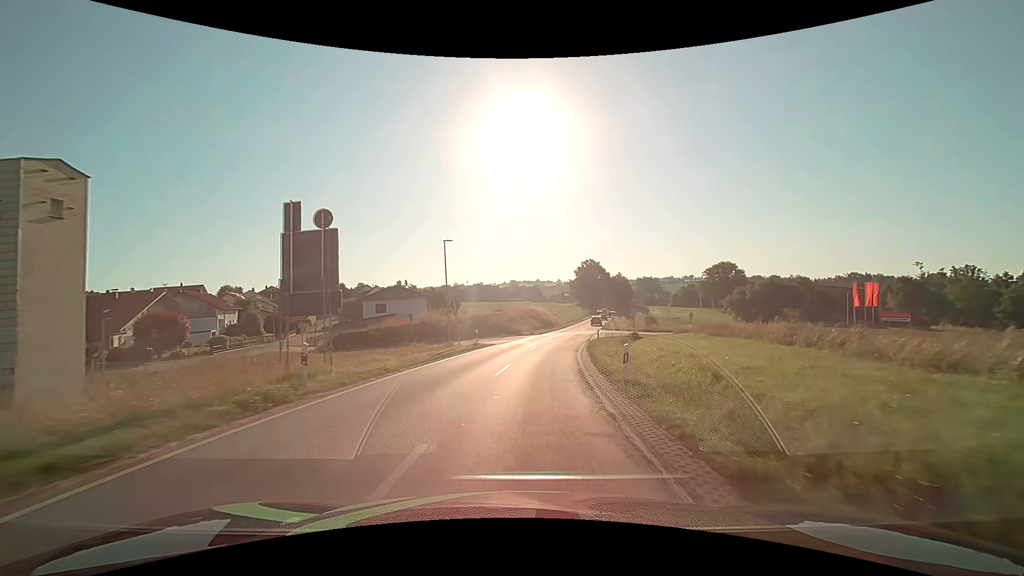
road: secondary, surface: asphalt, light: Day
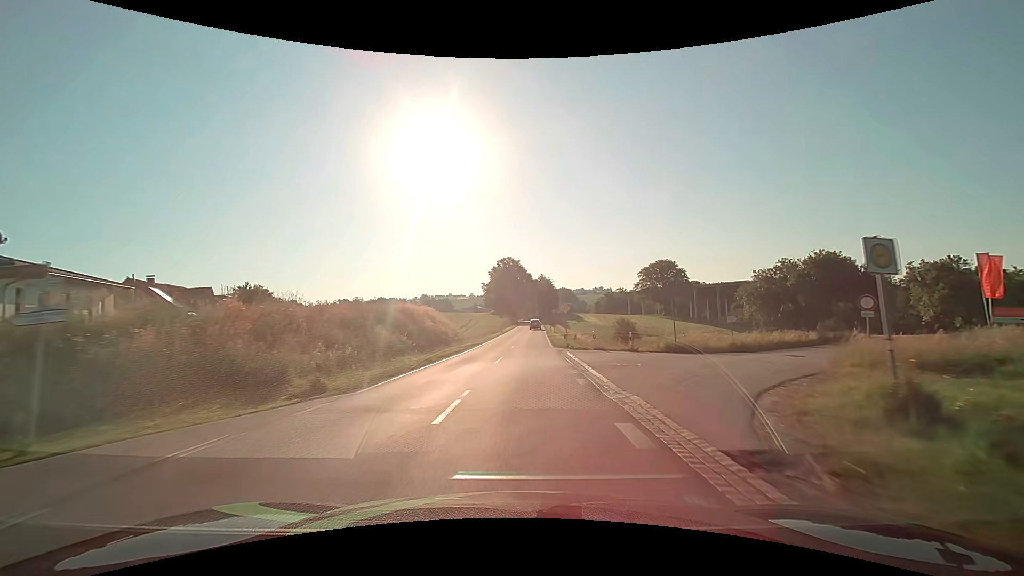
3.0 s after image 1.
(+4.1, +43.5) m; +10°
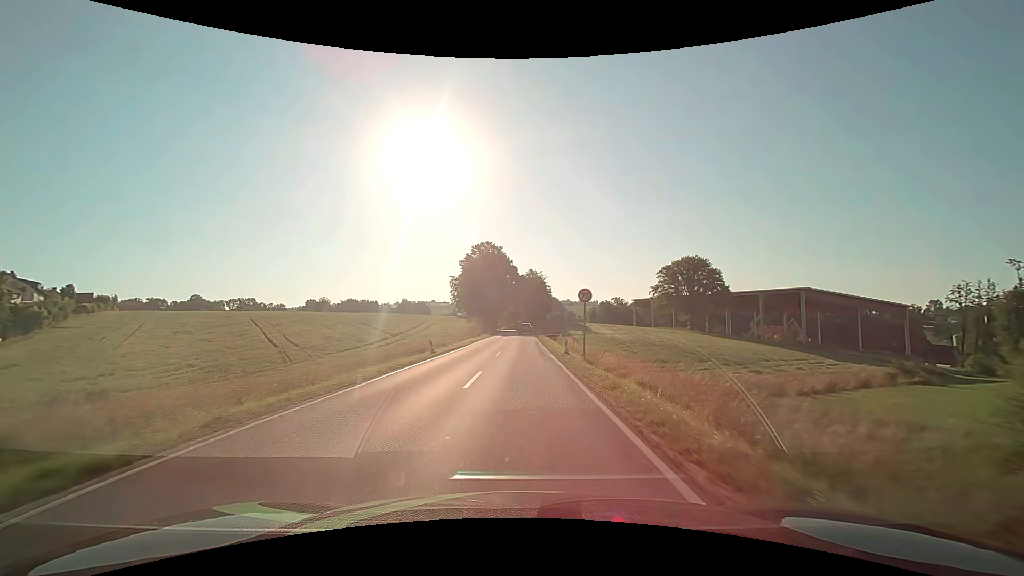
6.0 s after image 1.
(+1.2, +45.6) m; +2°
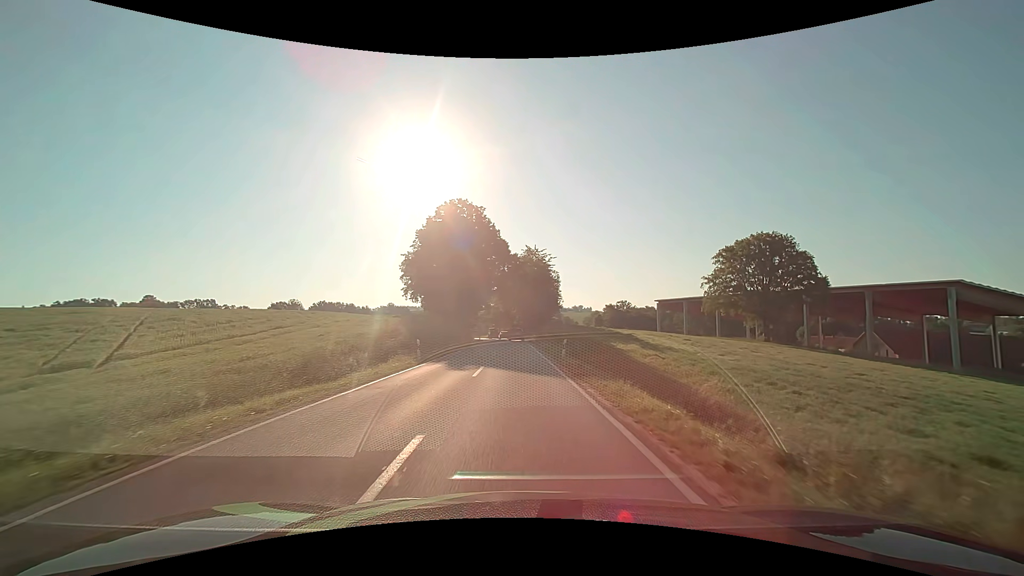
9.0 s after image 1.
(+0.3, +46.2) m; +1°
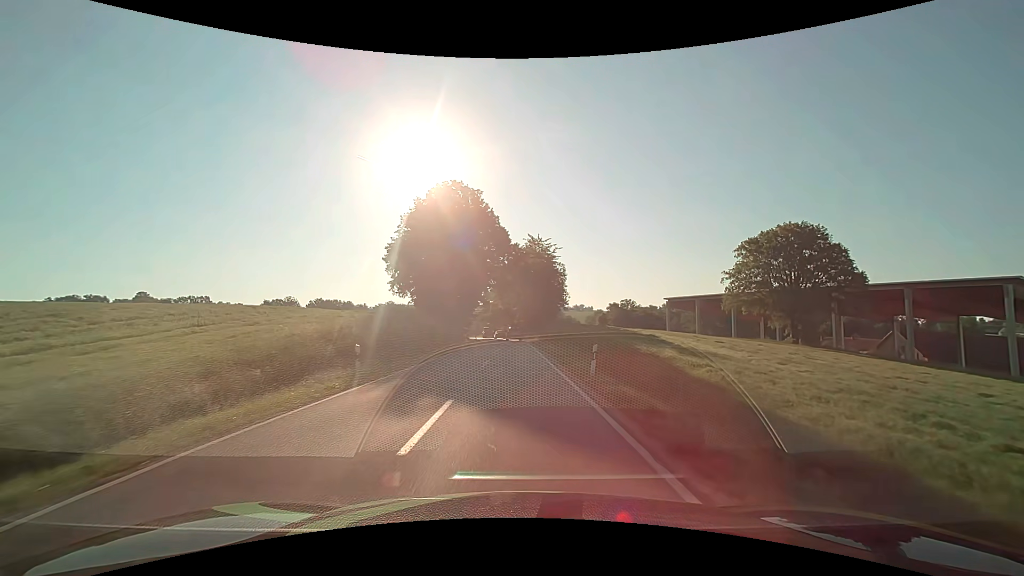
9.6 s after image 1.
(0.0, +9.2) m; 0°
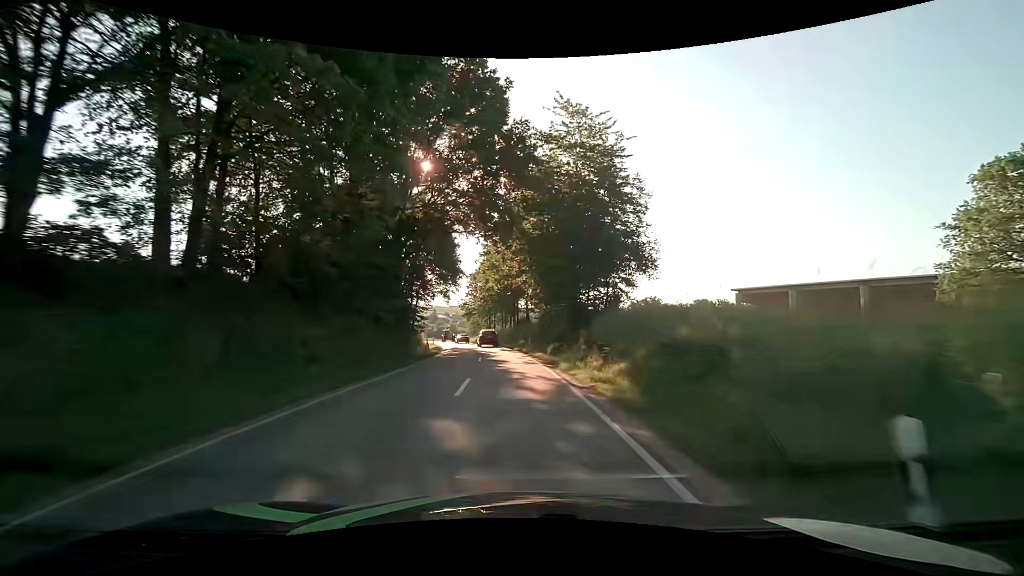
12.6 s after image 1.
(-0.3, +44.8) m; 0°
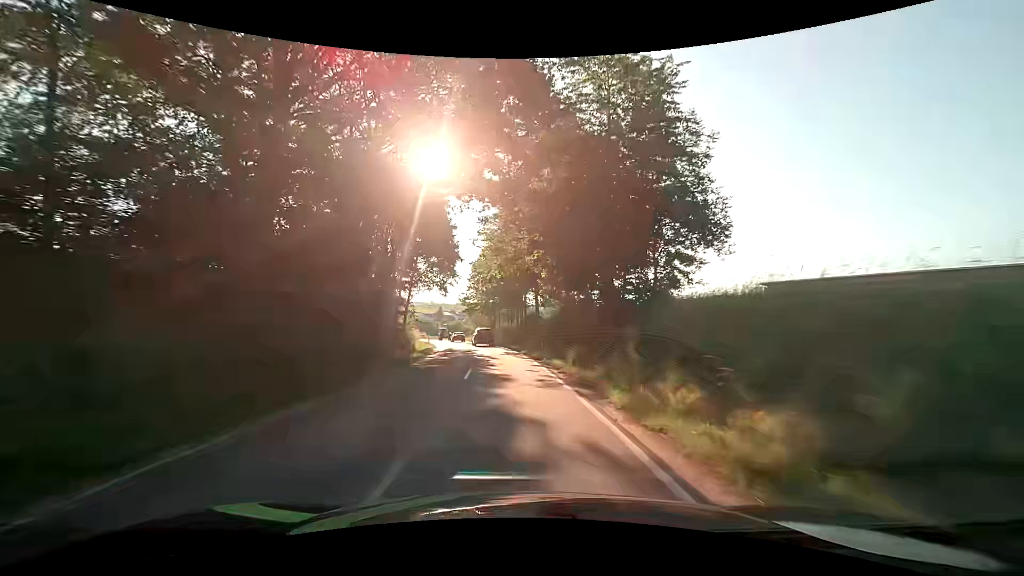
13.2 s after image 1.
(-0.1, +8.8) m; -1°
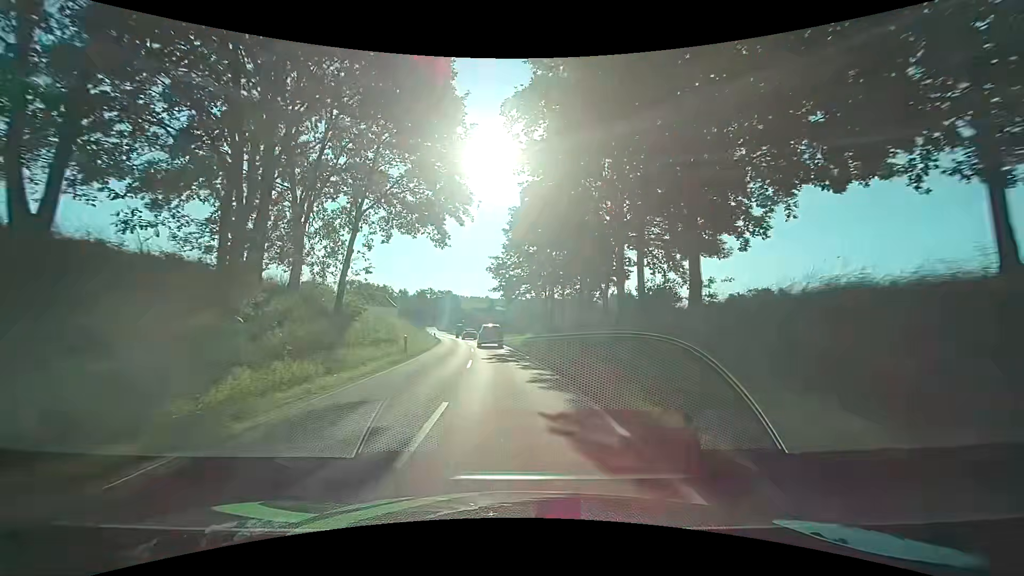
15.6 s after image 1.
(-1.5, +33.6) m; -7°
(0, +10) (0, +20) (-1, +30) (-2, +40) (-3, +50) (-4, +60) (-5, +70) (-7, +80) (-9, +89) (-10, +99) m
